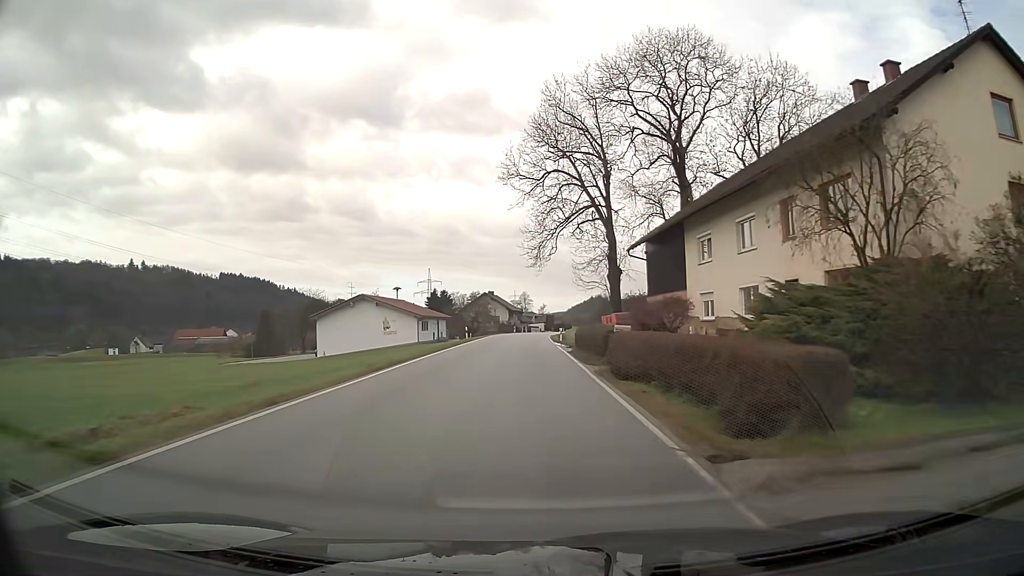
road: secondary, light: Day
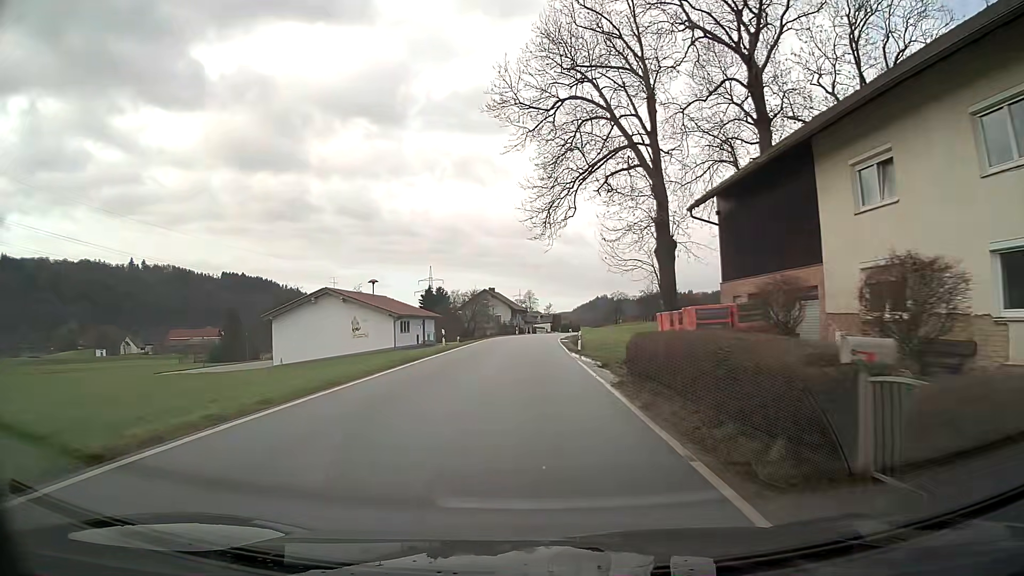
(0.0, +15.2) m; 0°
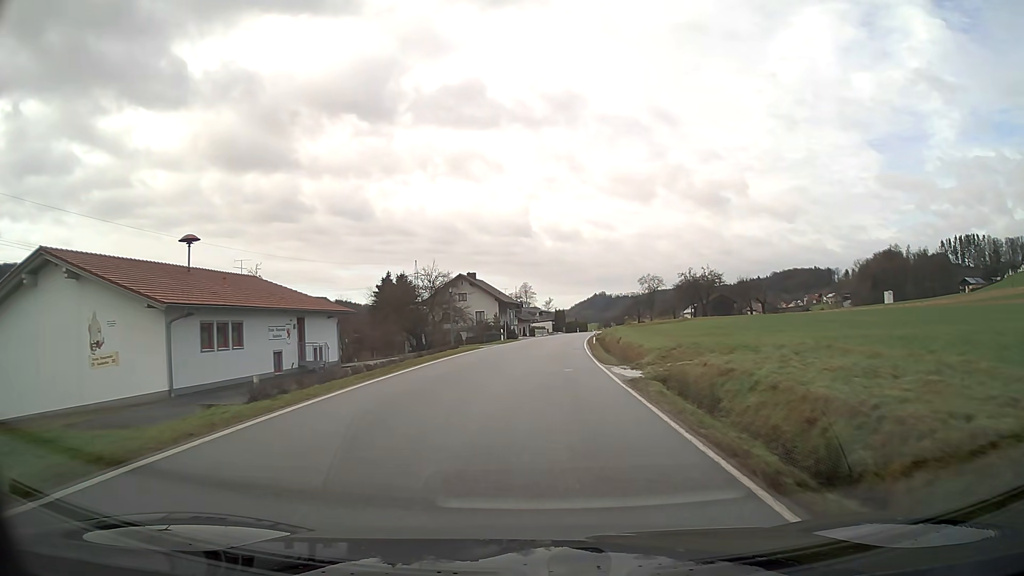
(-0.1, +38.3) m; 0°
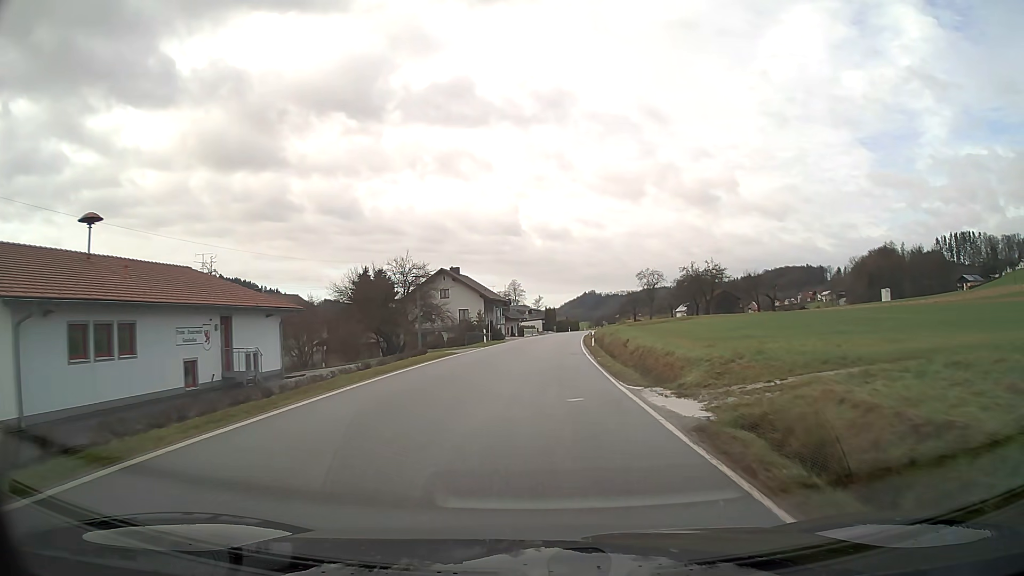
(+0.1, +7.7) m; +1°
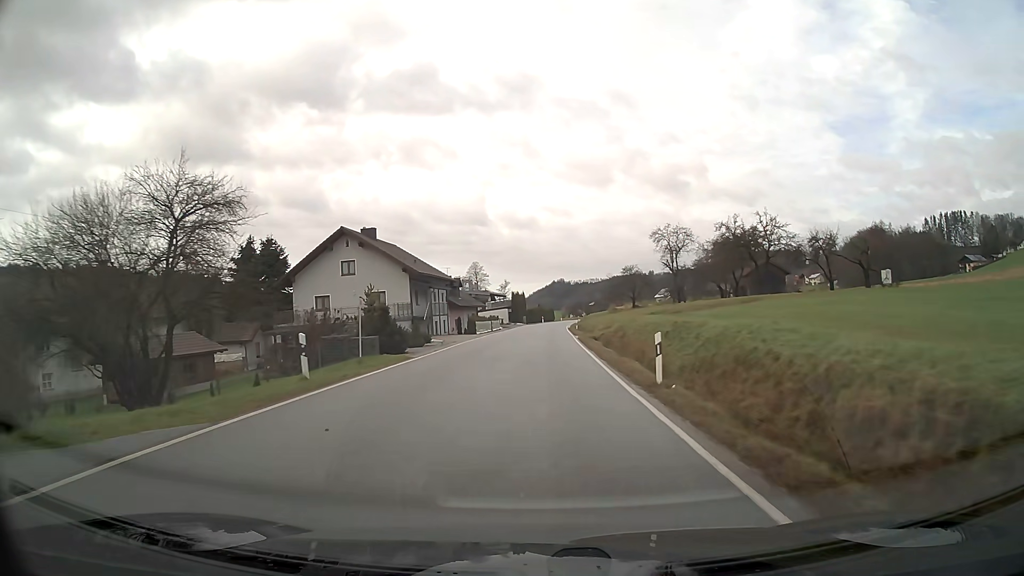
(+0.7, +31.2) m; +3°
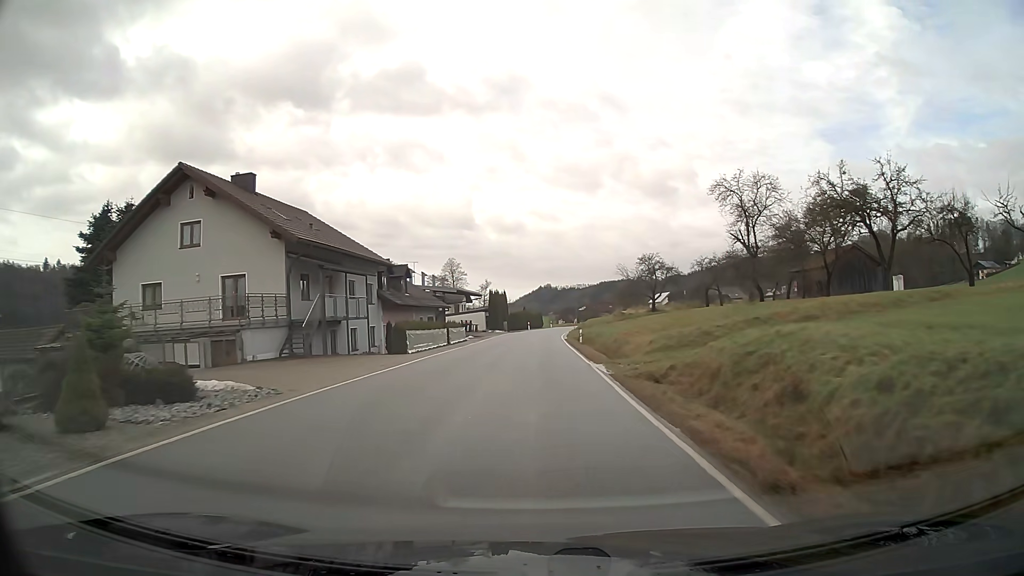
(+0.2, +23.2) m; +1°
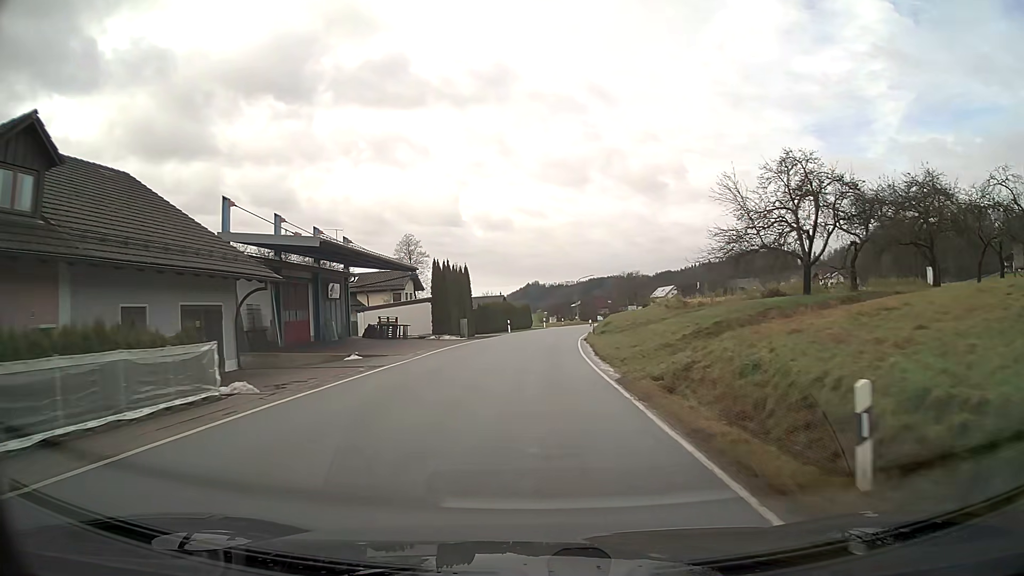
(+0.3, +38.2) m; +1°
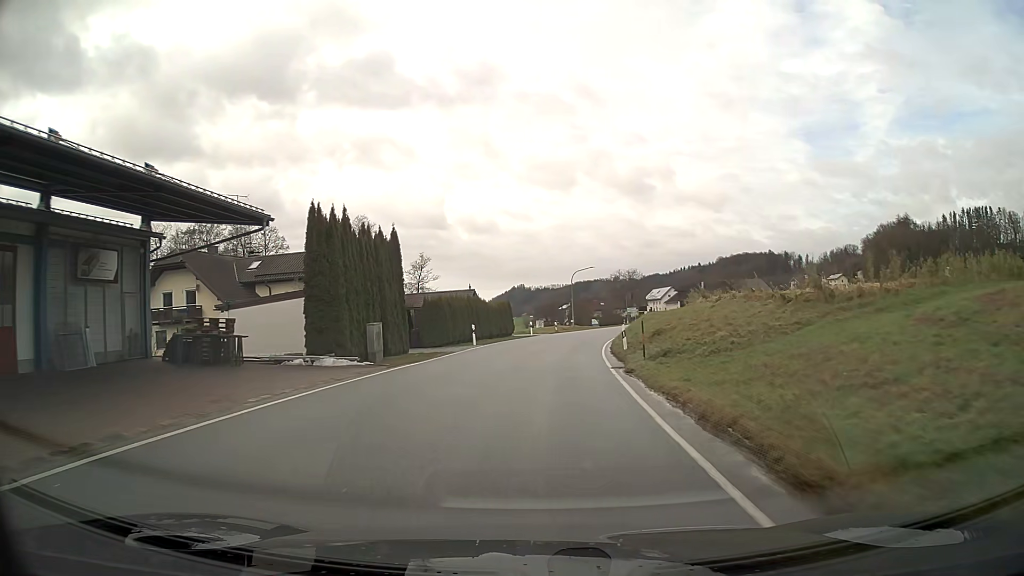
(+0.3, +22.7) m; +2°
(0, +10) (+1, +20) (+1, +30) (+3, +40) (+4, +50) (+6, +60) (+8, +69) (+10, +79) (+13, +89) (+15, +99) m
